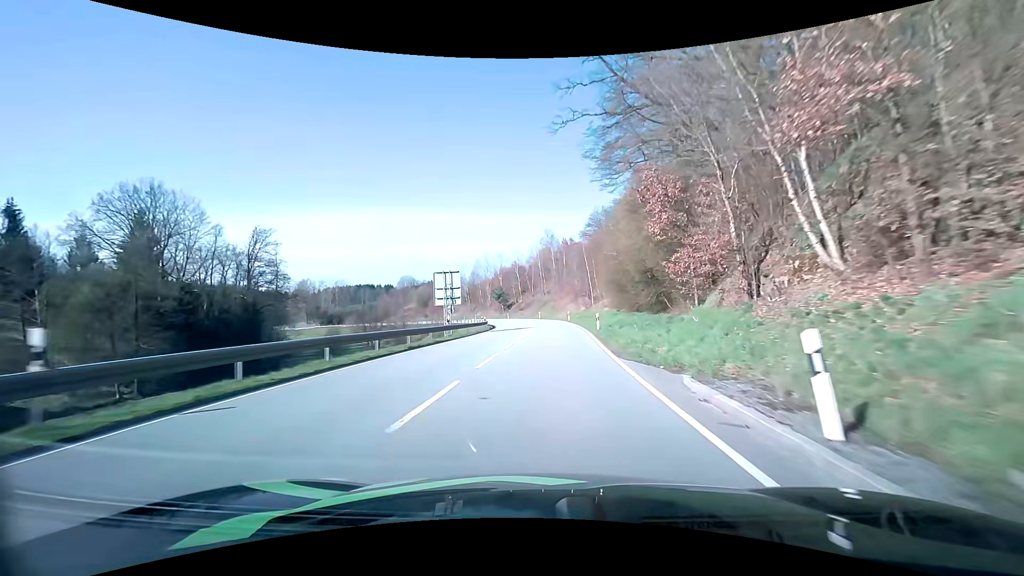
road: secondary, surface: asphalt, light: Day
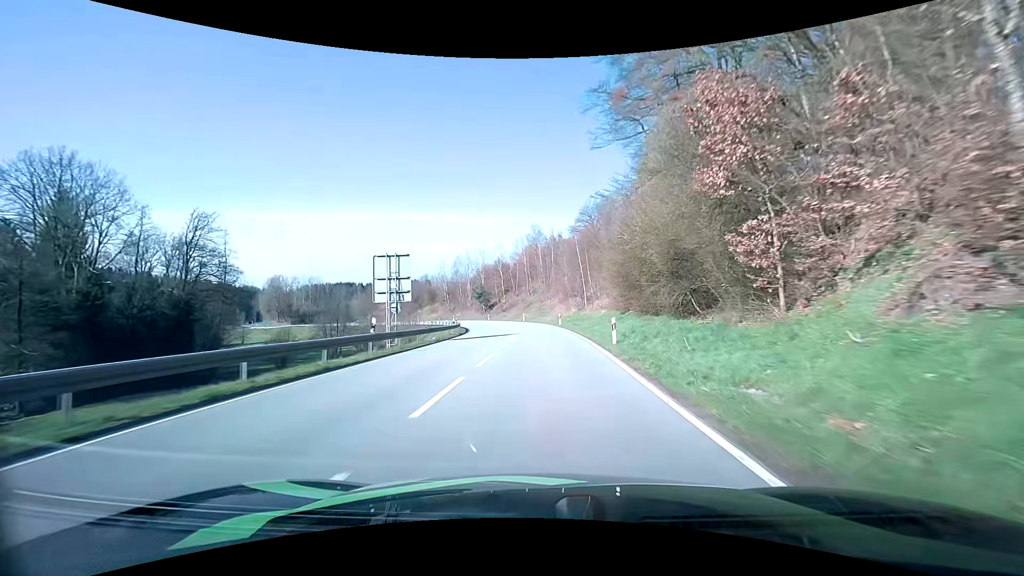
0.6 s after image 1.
(+0.2, +11.4) m; +2°
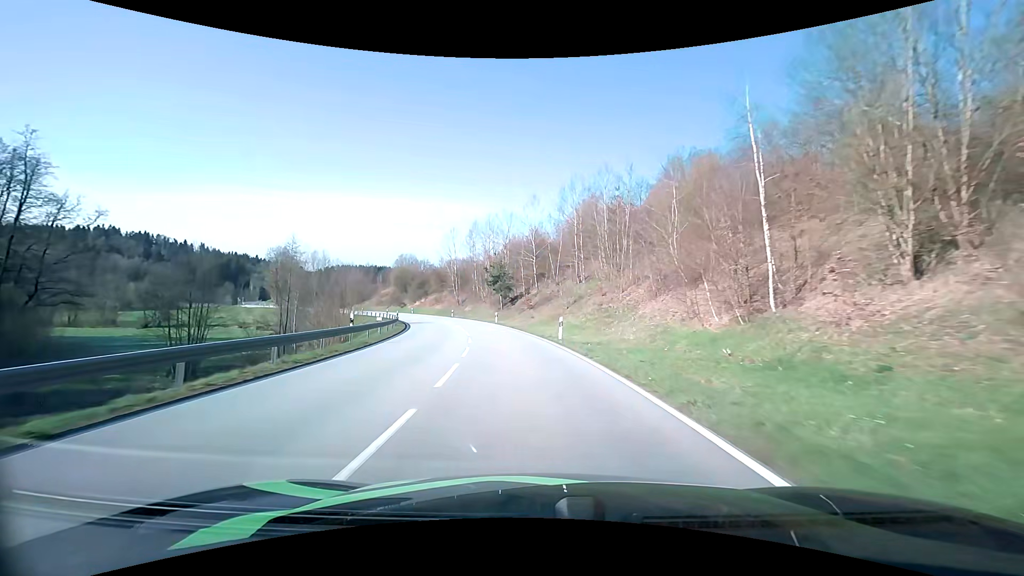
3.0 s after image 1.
(-0.7, +45.8) m; -5°
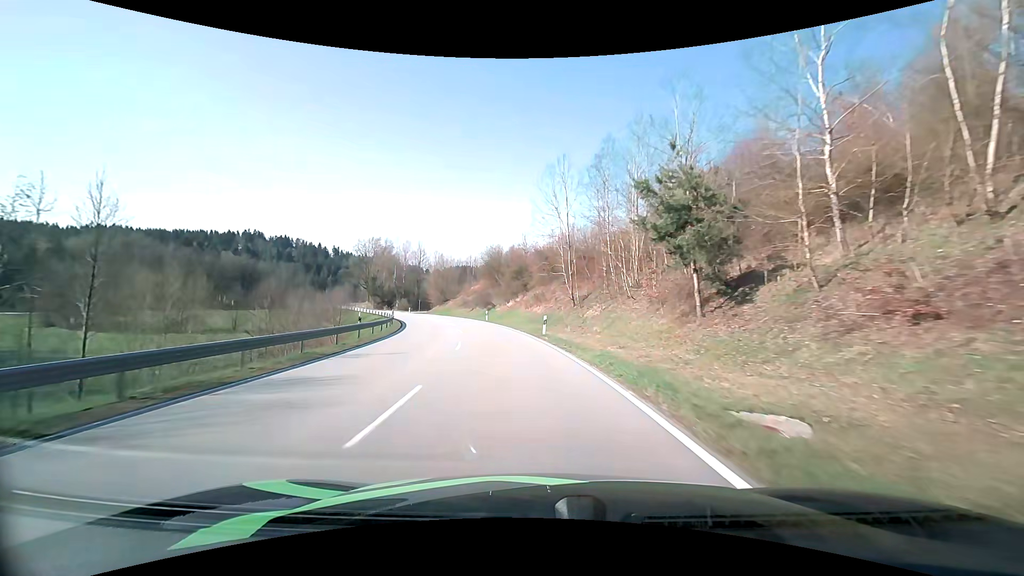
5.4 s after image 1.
(-5.8, +46.7) m; -15°
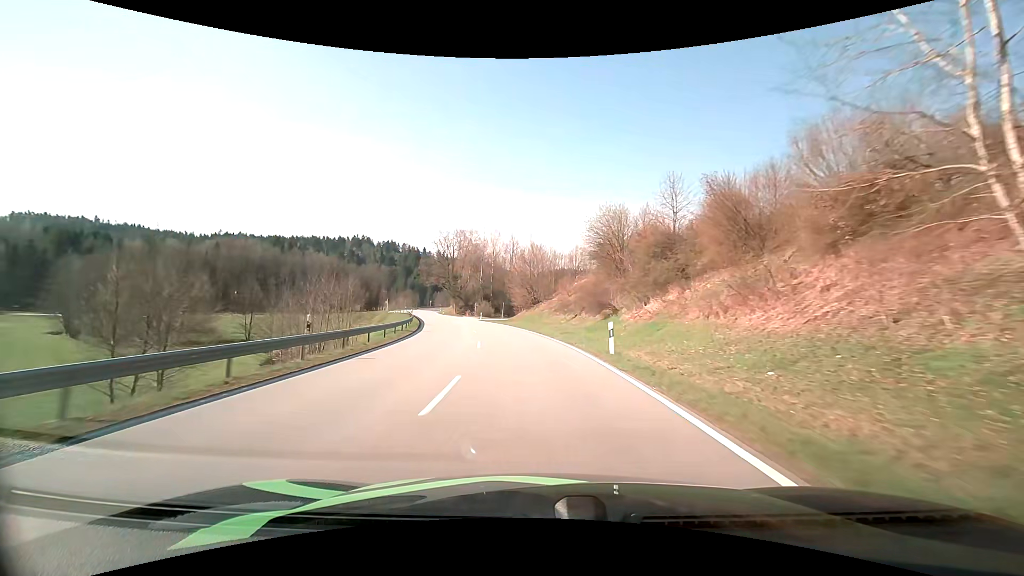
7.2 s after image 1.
(-3.9, +34.9) m; -12°
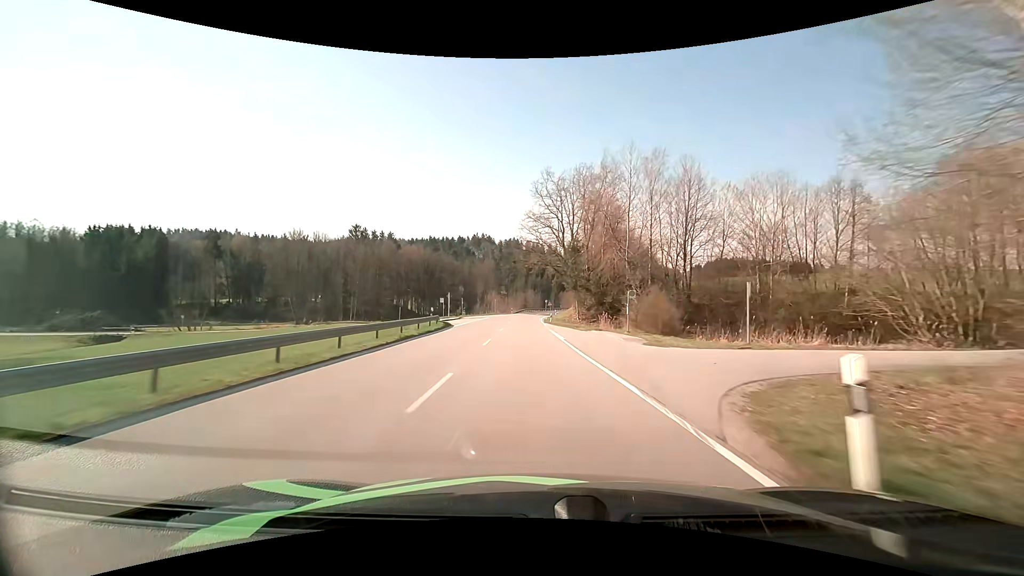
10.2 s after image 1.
(-8.7, +60.0) m; -15°
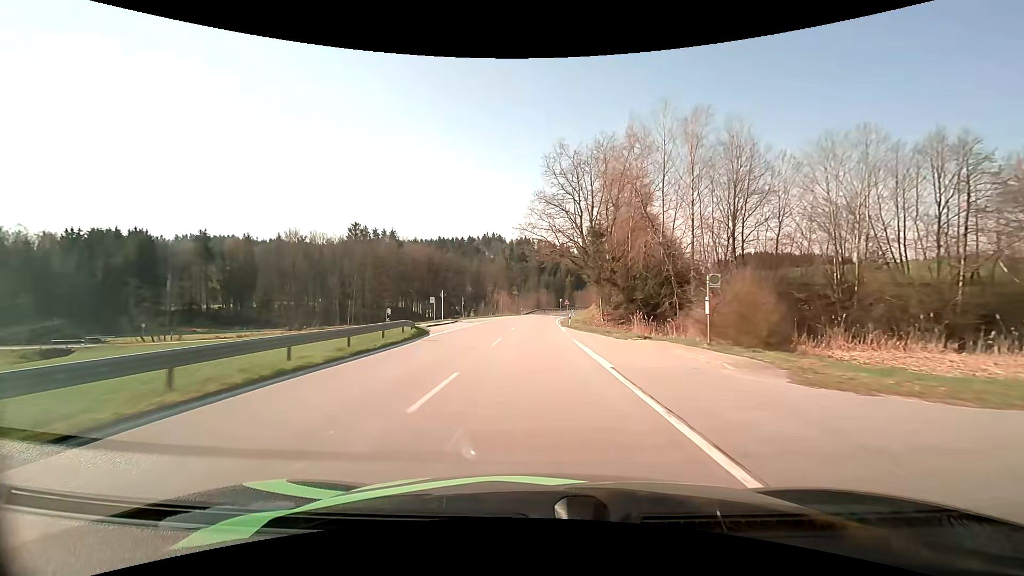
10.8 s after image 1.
(-0.2, +12.1) m; -1°
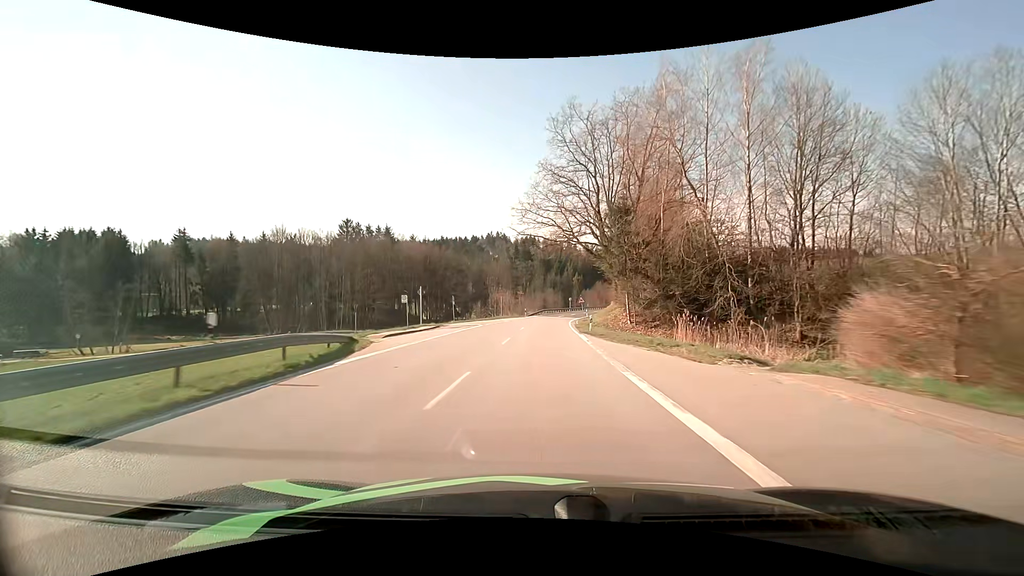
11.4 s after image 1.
(-0.1, +12.0) m; -1°
(0, +10) (0, +20) (0, +30) (+1, +40) (+1, +50) (+3, +60) (+4, +70) (+6, +80) (+9, +89) (+11, +99) m
